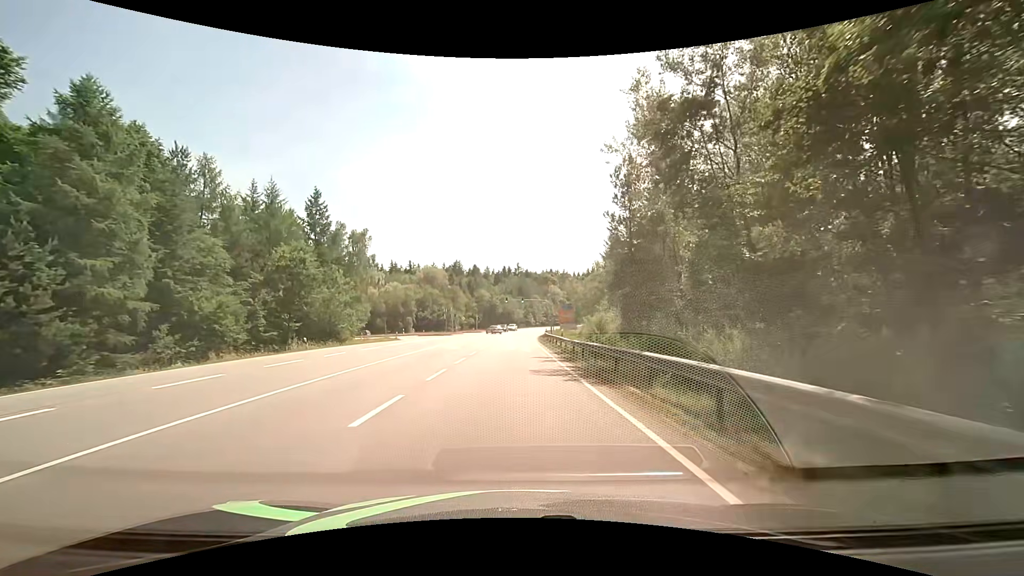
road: secondary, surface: asphalt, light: Day
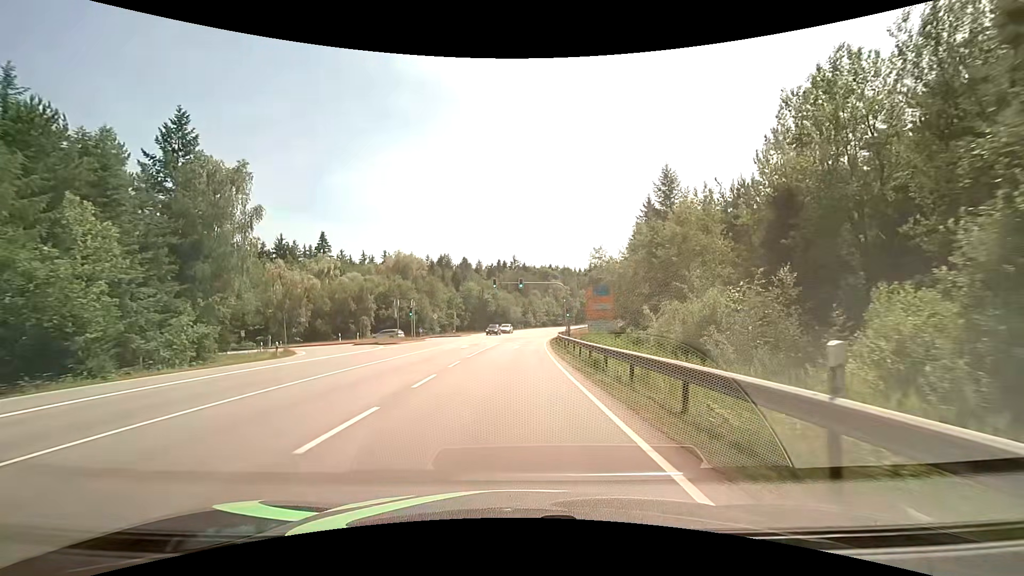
(-0.1, +31.3) m; 0°
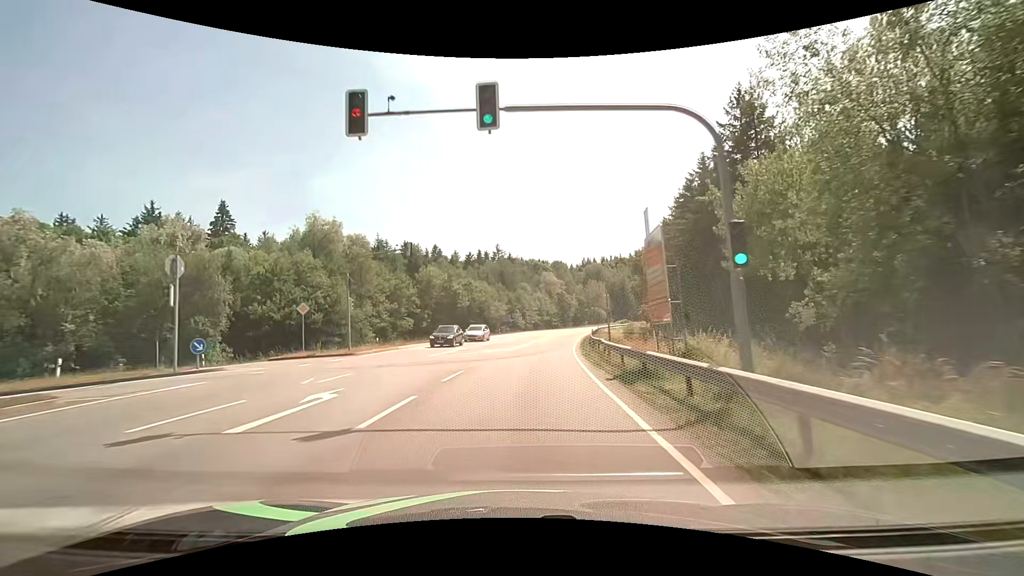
(+0.4, +39.6) m; +2°
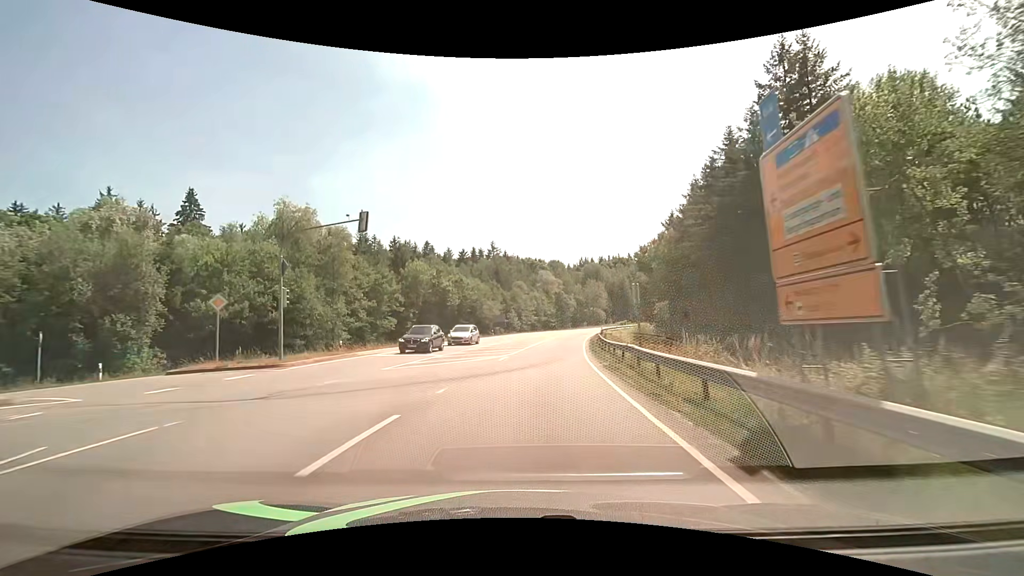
(0.0, +8.2) m; +1°
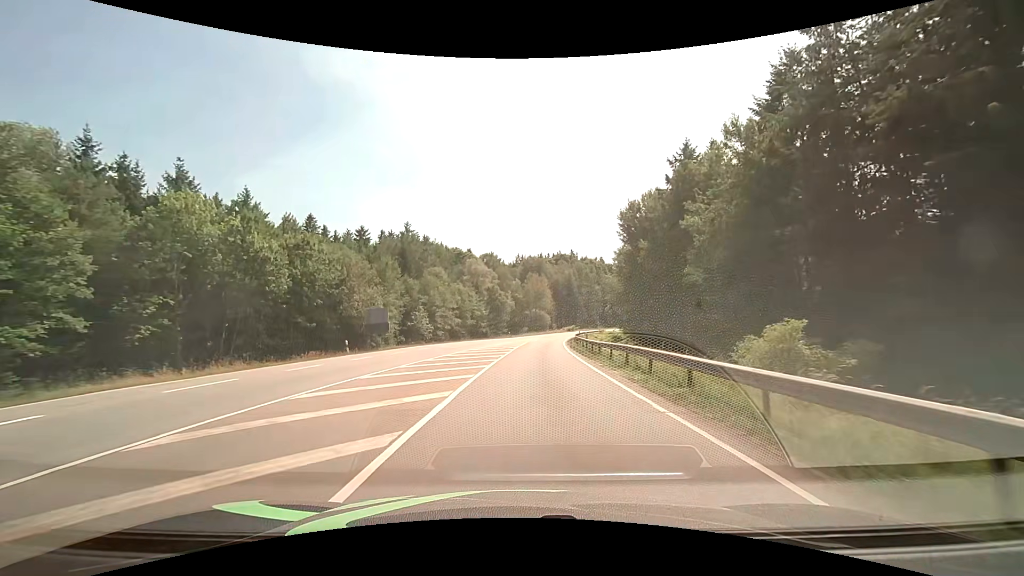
(+2.7, +41.9) m; +8°
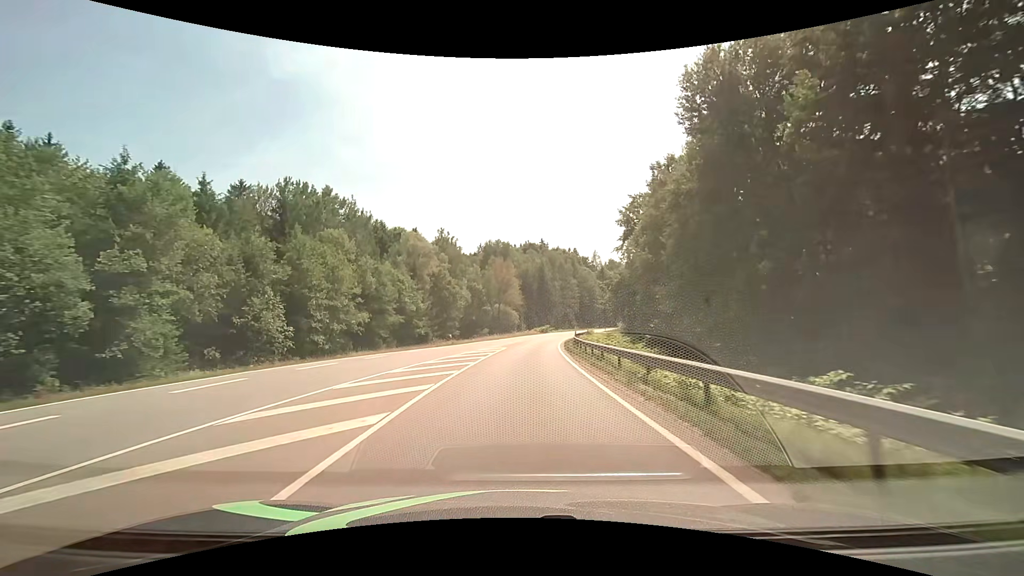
(+1.5, +35.9) m; +4°
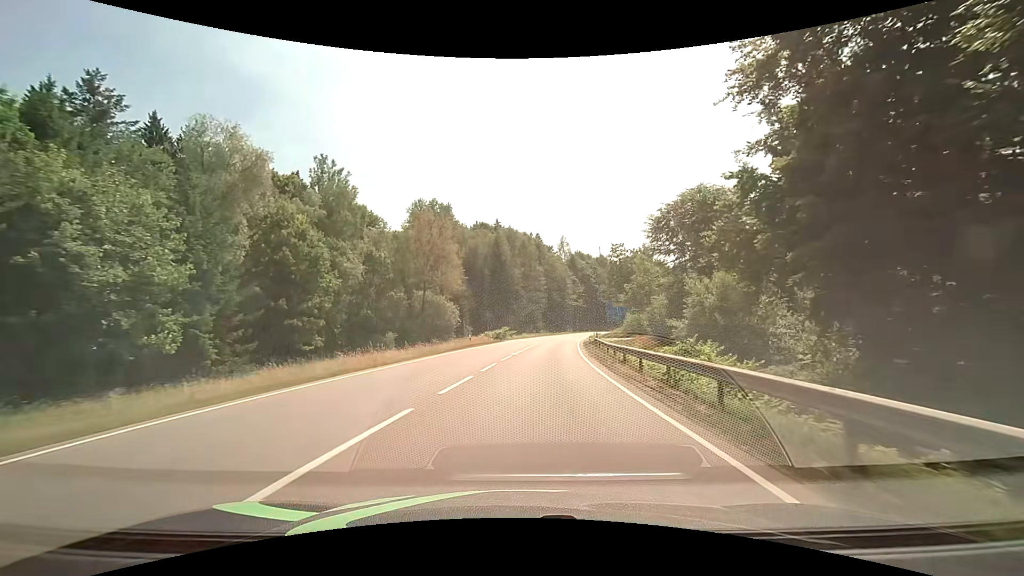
(+1.4, +47.6) m; +5°
(0, +10) (+1, +20) (+2, +30) (+3, +40) (+4, +50) (+5, +60) (+7, +70) (+8, +79) (+10, +89) (+13, +99) m
